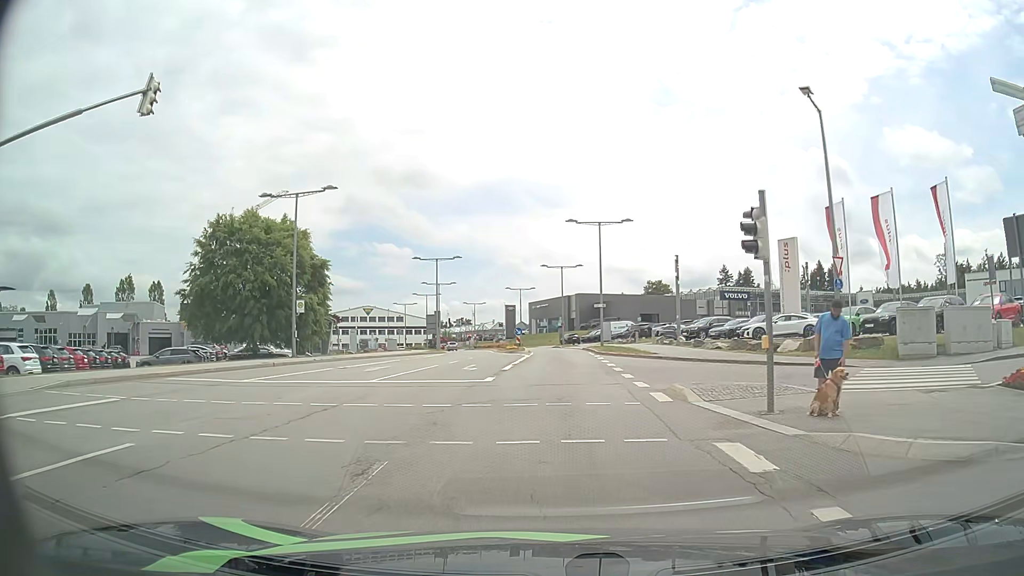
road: secondary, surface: asphalt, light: Day
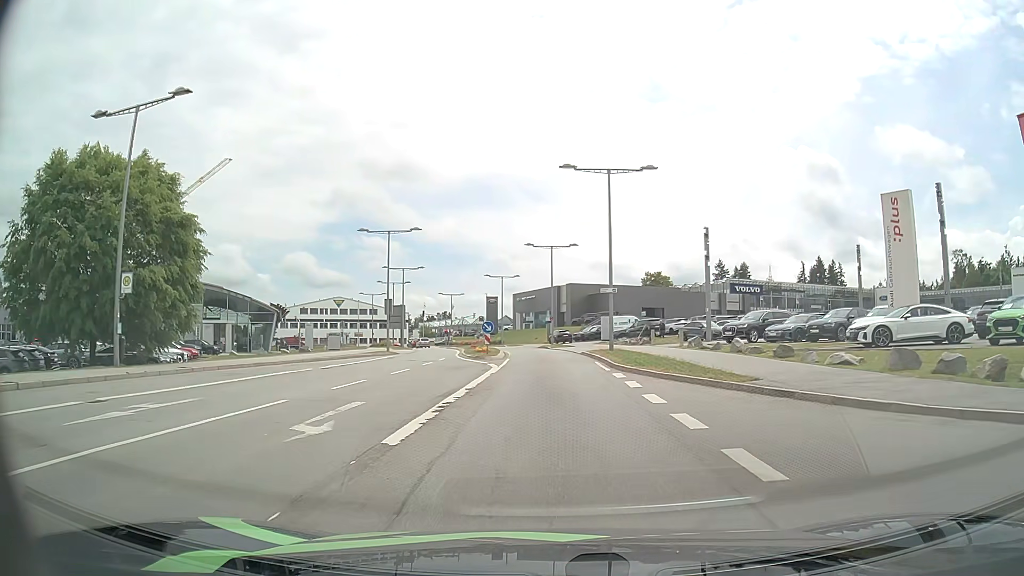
(+0.2, +15.7) m; +1°
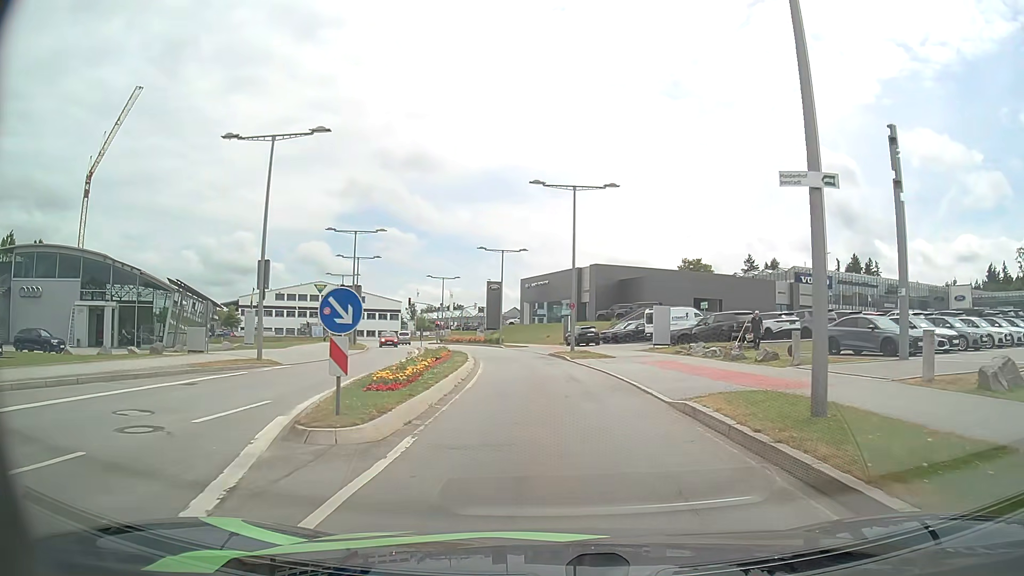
(-0.1, +24.6) m; -2°
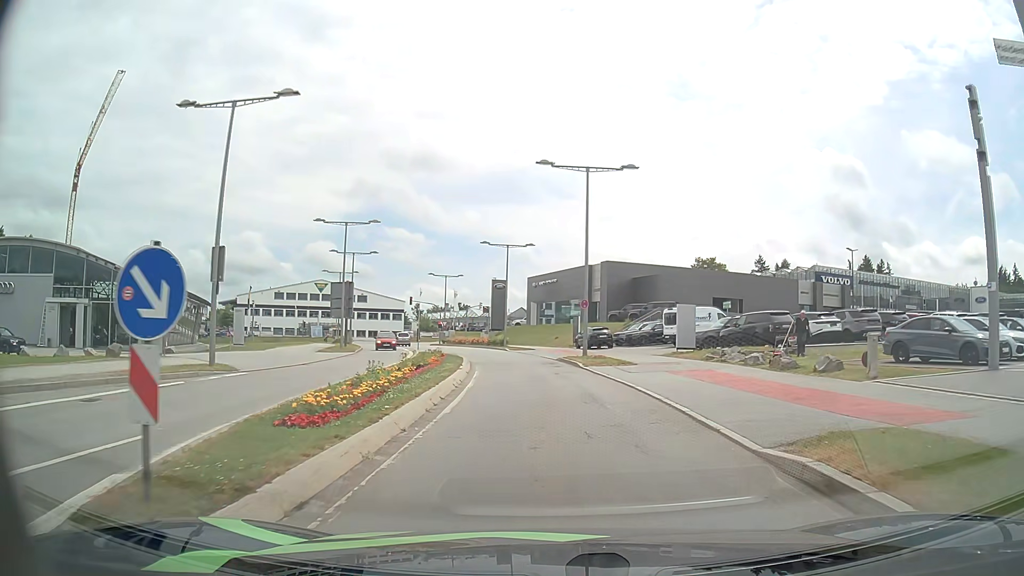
(0.0, +4.7) m; 0°
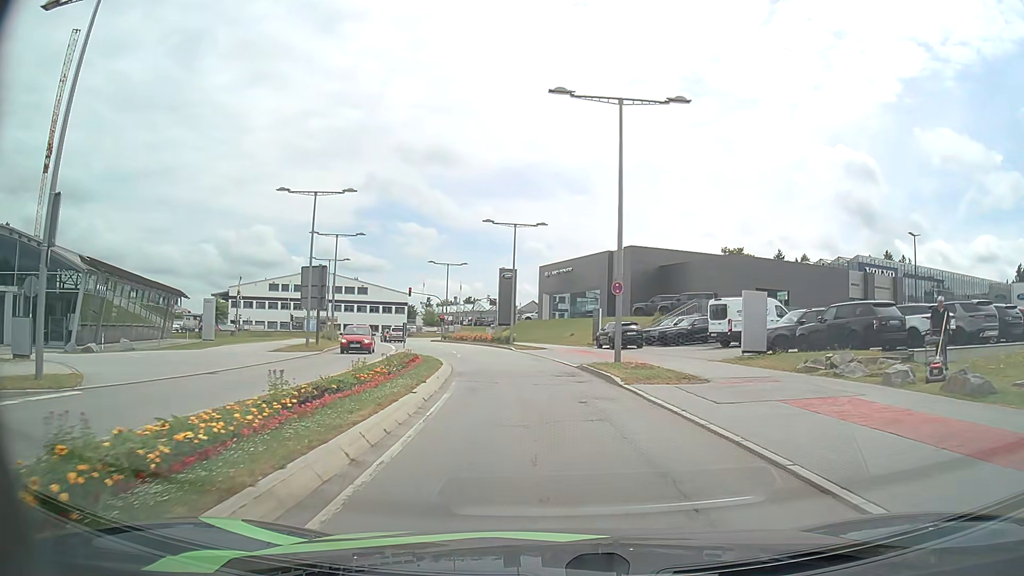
(-0.1, +9.4) m; -1°
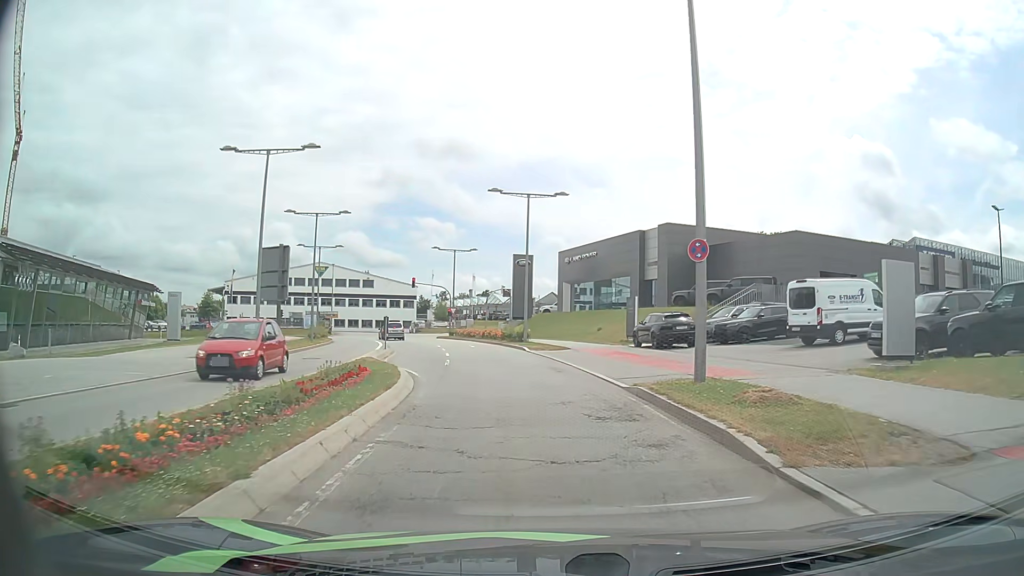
(-0.1, +9.6) m; -2°
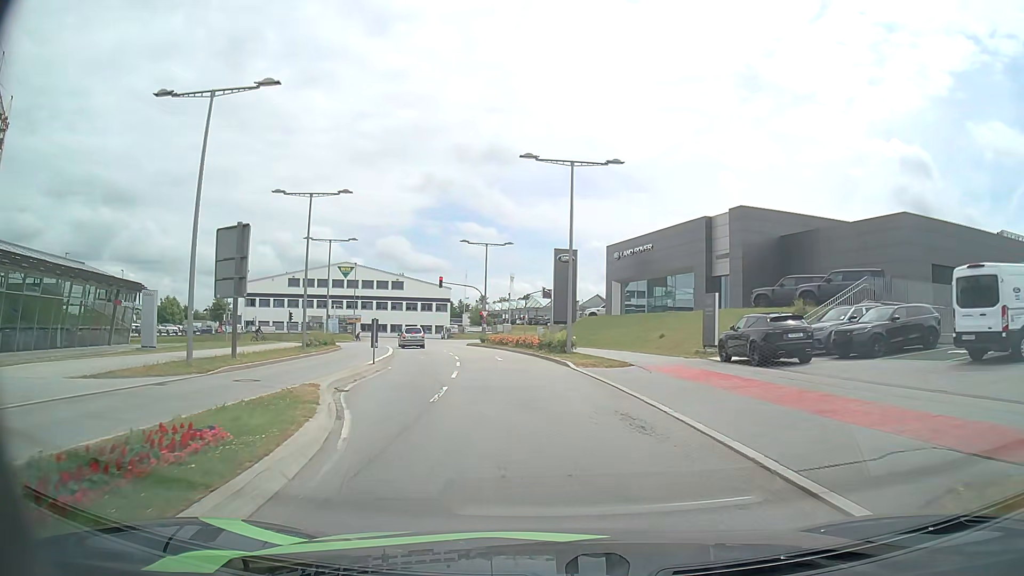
(-0.2, +9.4) m; -3°
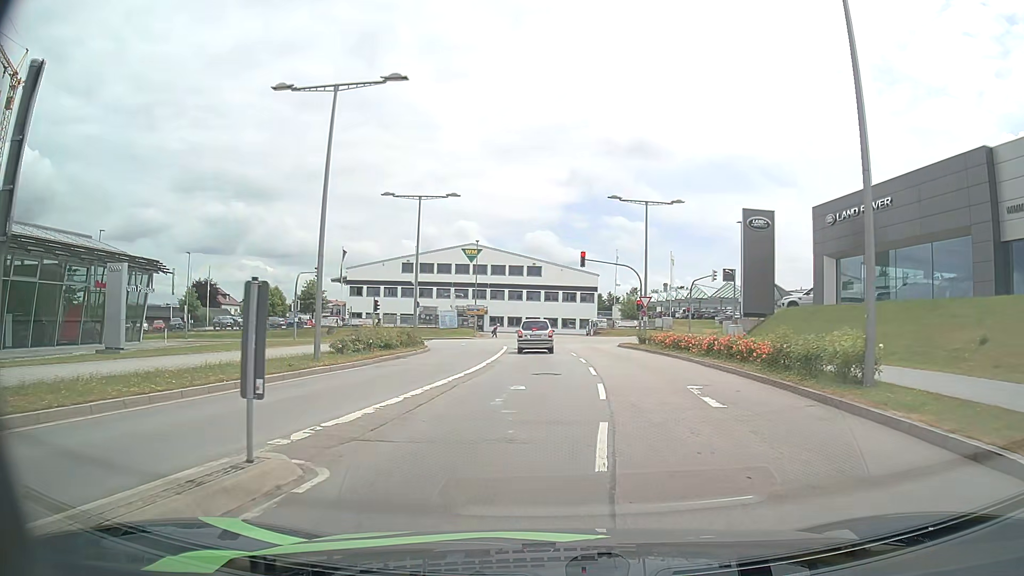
(-2.1, +18.2) m; -13°
(0, +10) (0, +20) (0, +30) (-1, +40) (-1, +50) (-6, +59) (-13, +65) (-23, +68) (-33, +69) (-43, +68) m
